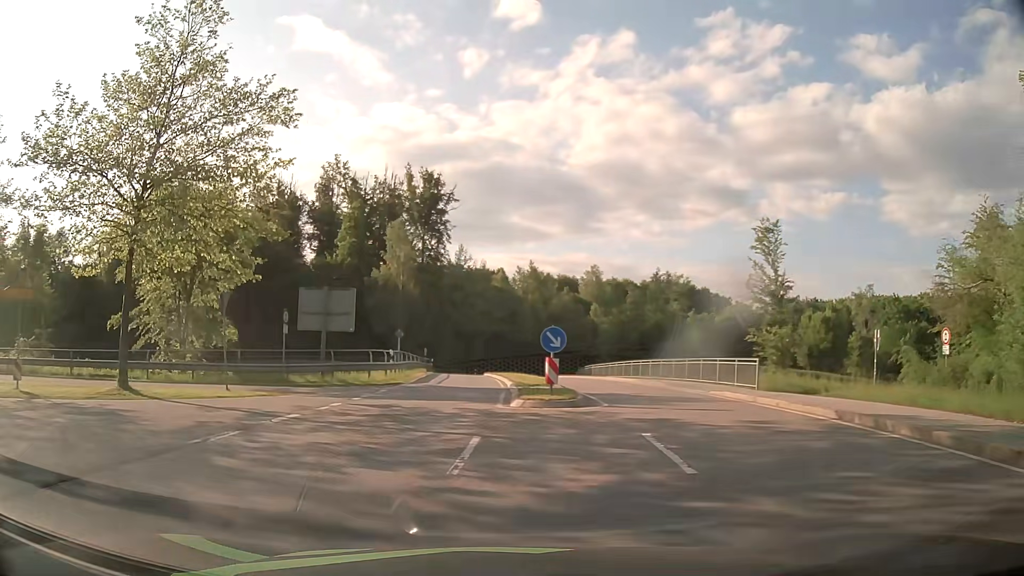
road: secondary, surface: asphalt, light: Day
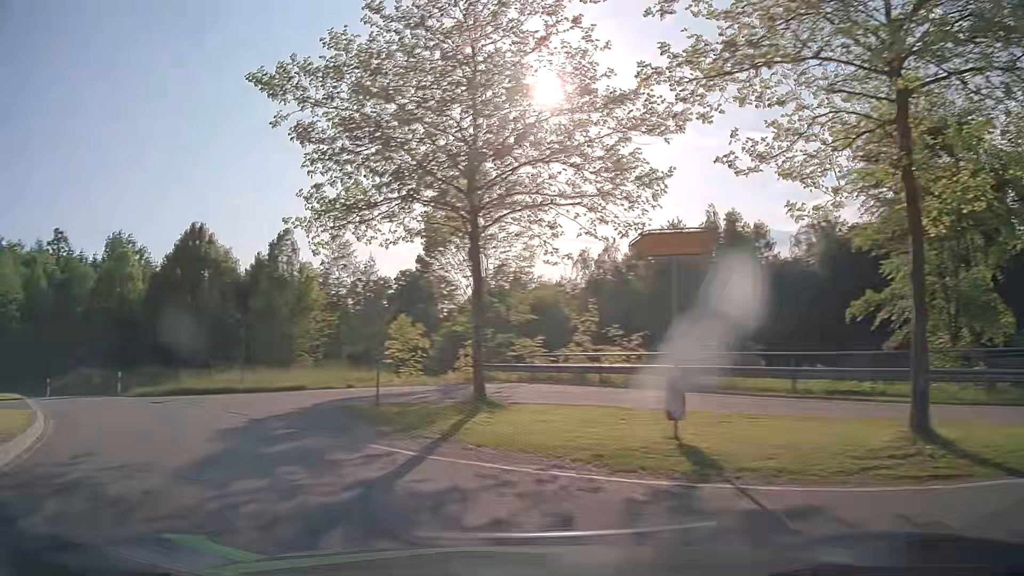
(-5.2, +9.6) m; -59°
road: primary_link
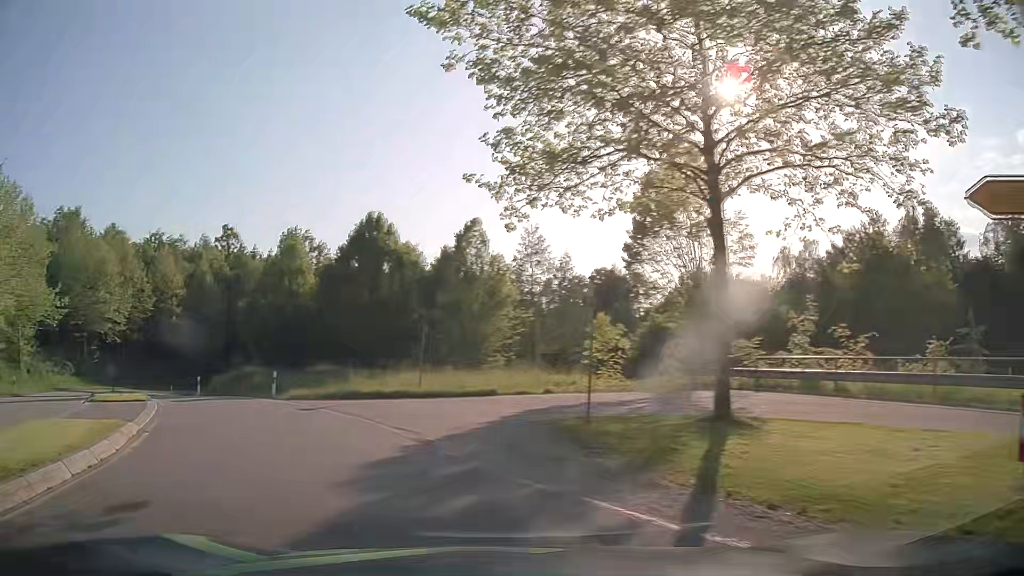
(-0.7, +3.7) m; -18°
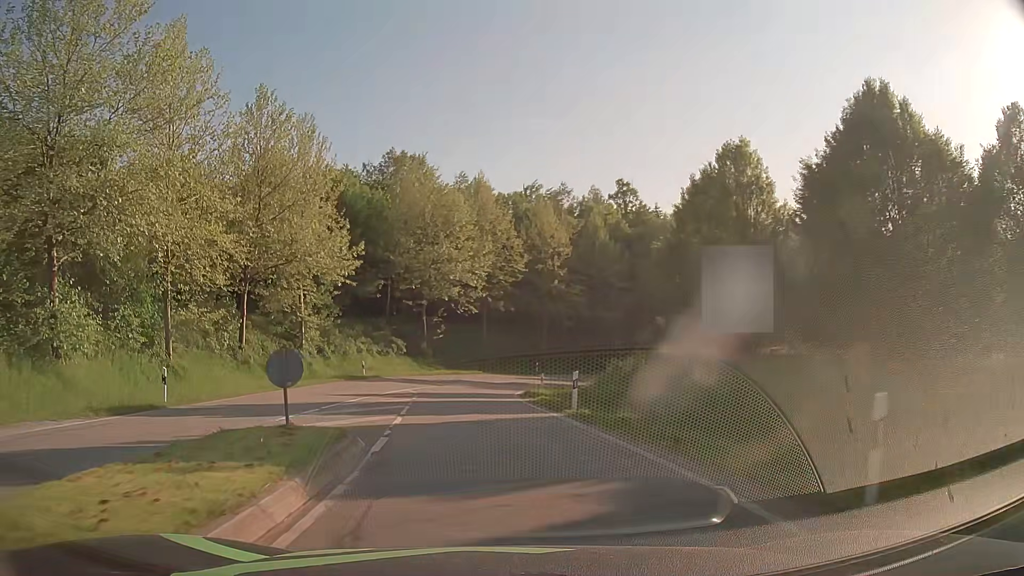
(-7.7, +18.9) m; -34°
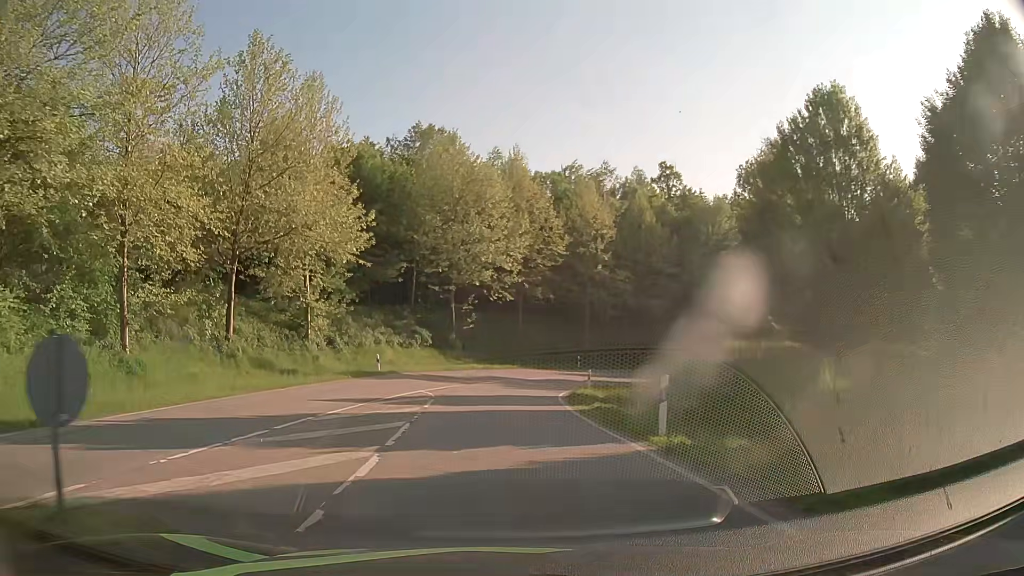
(-0.2, +6.5) m; -3°
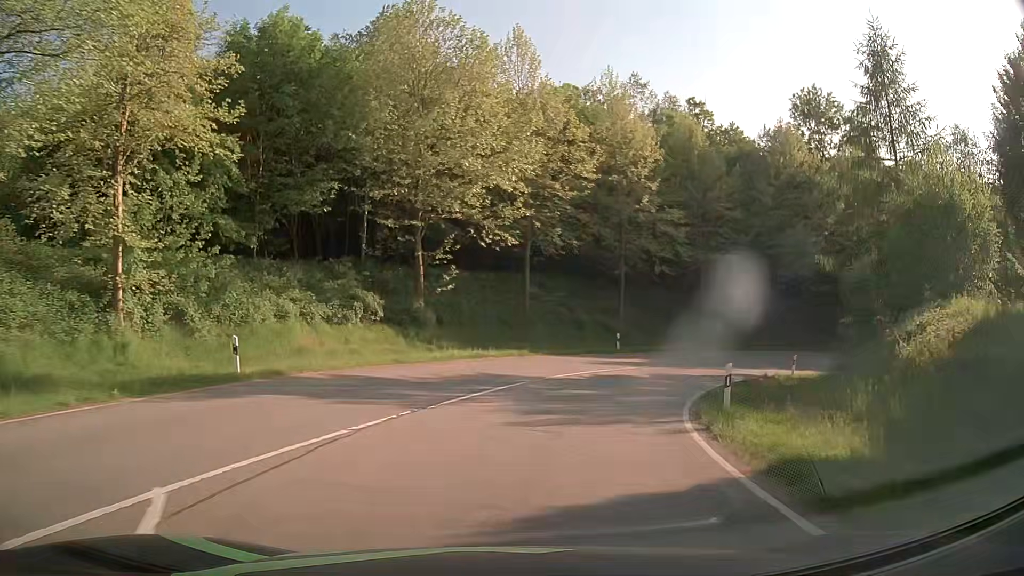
(-0.5, +20.2) m; 0°
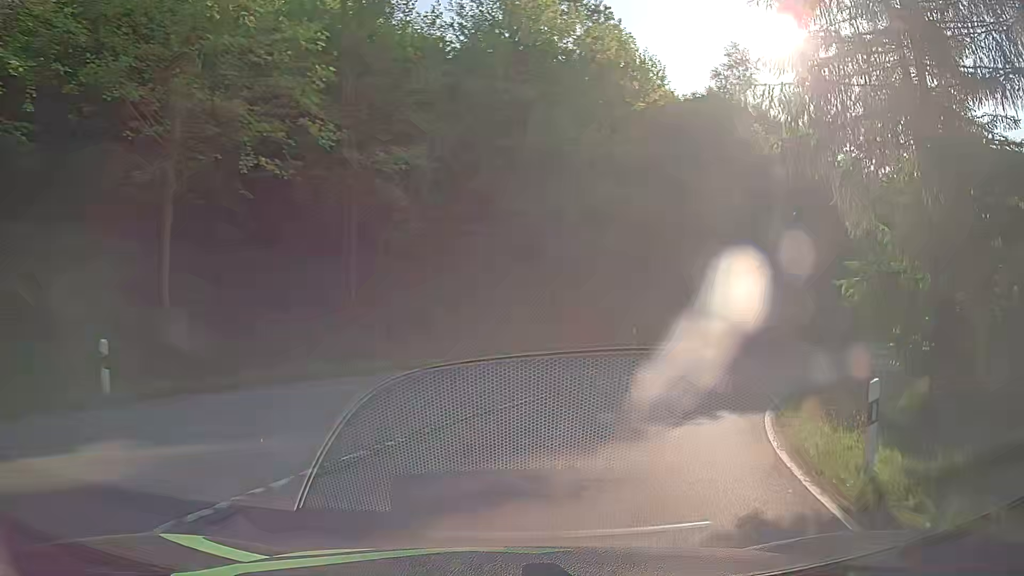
(+6.2, +25.9) m; +31°
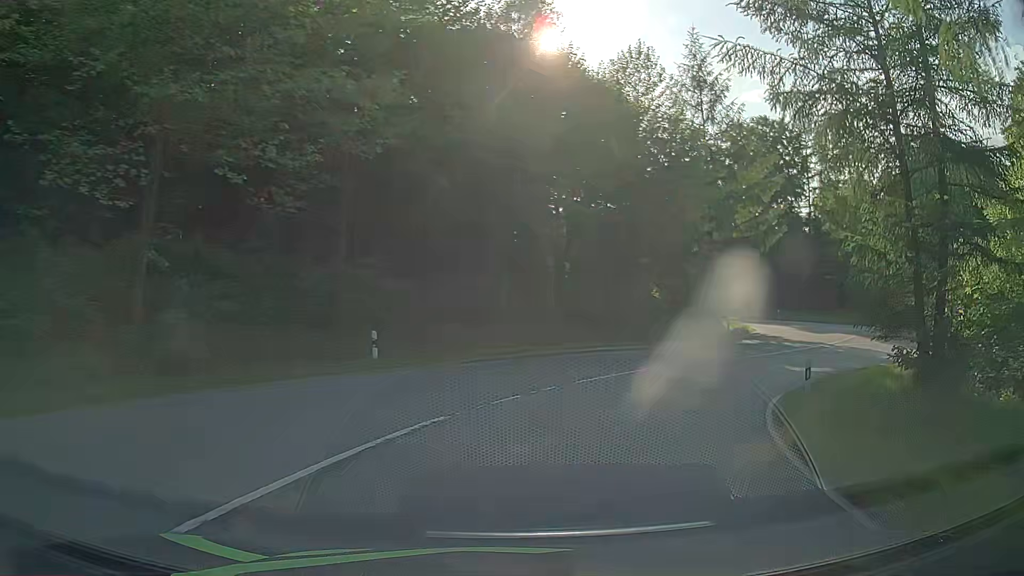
(+2.3, +12.9) m; +20°
(+1, +10) (+5, +19) (+12, +26) (+22, +29) (+31, +27) (+39, +20) (+44, +12) (+49, +3) (+54, -5) (+59, -14) m
